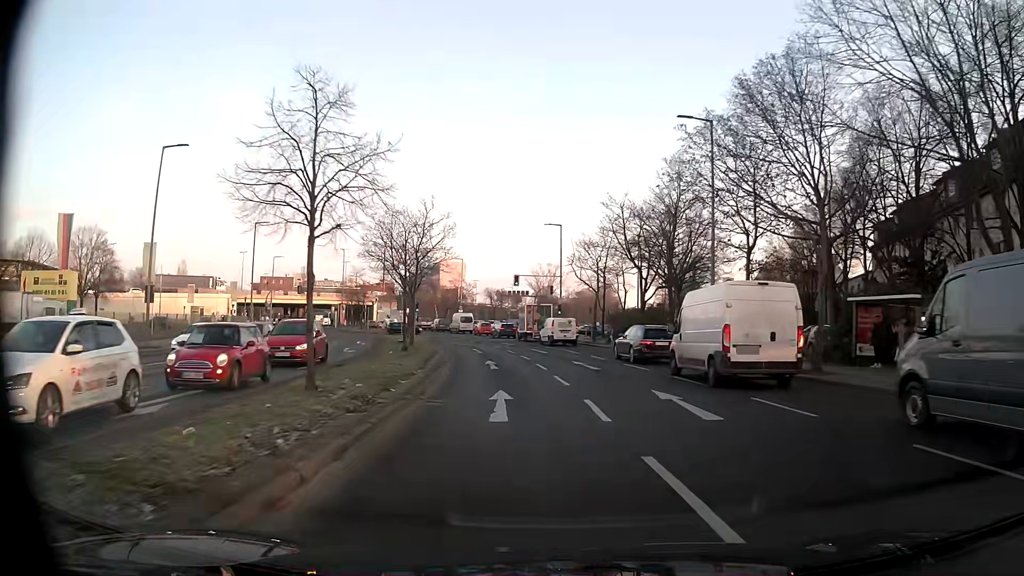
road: tertiary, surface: asphalt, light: Day
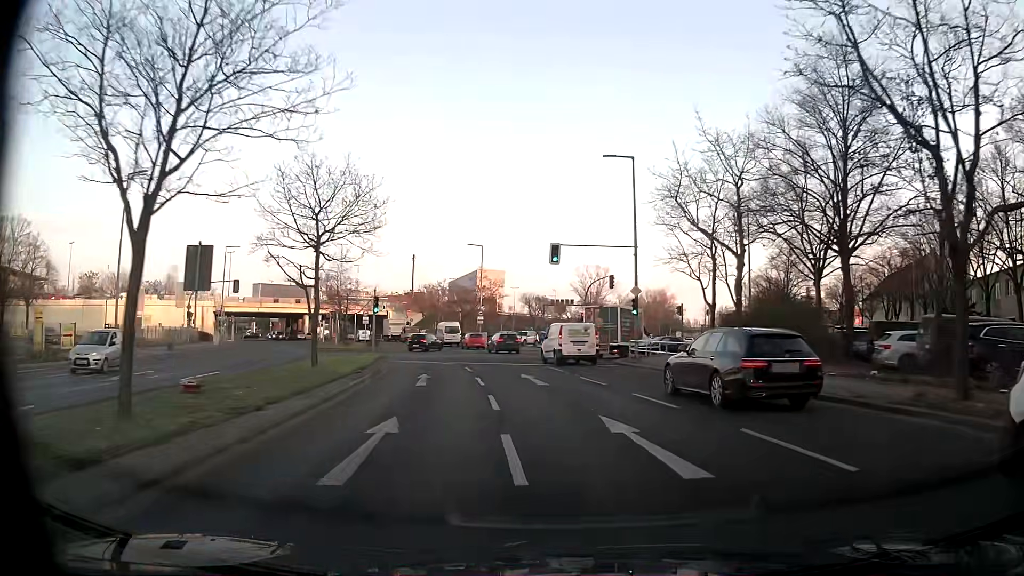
(-1.1, +27.9) m; -4°
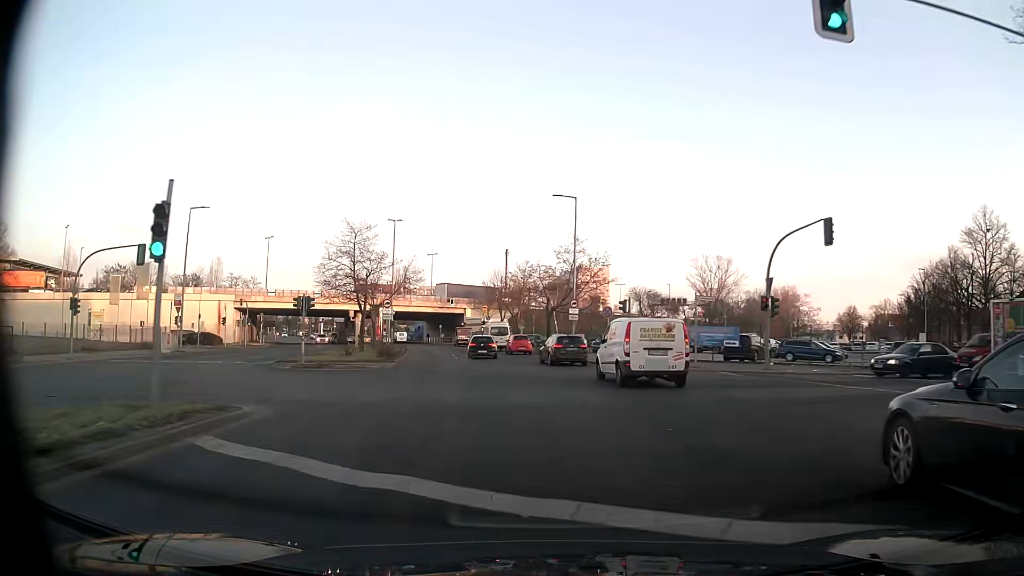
(-1.8, +26.2) m; -9°
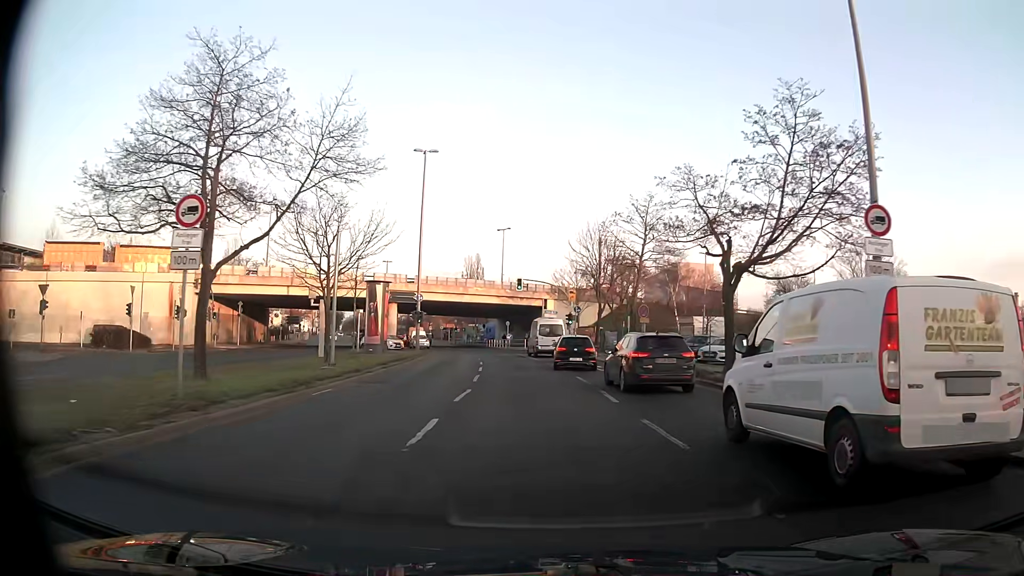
(-2.5, +32.5) m; -8°
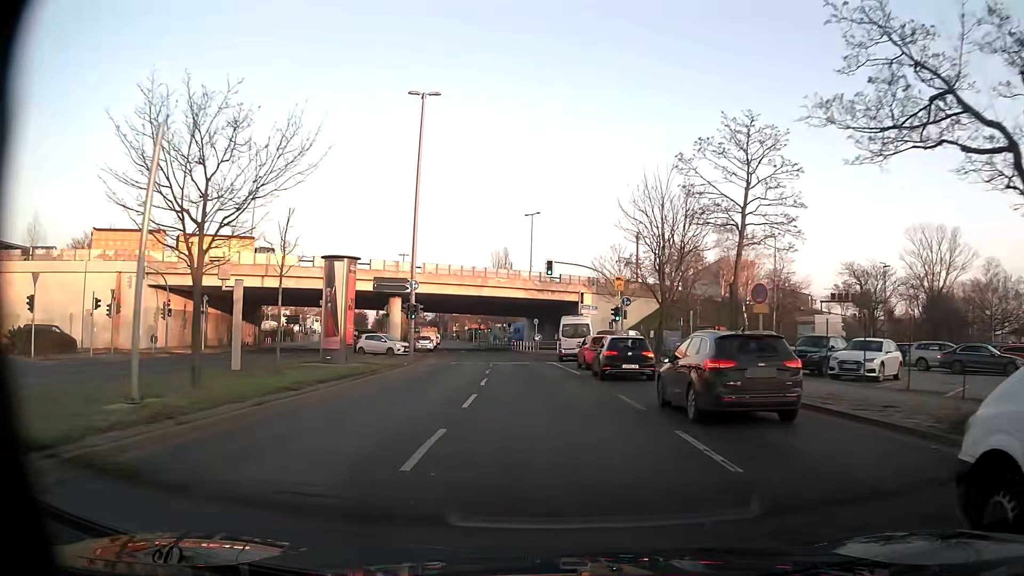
(-0.3, +13.4) m; -3°
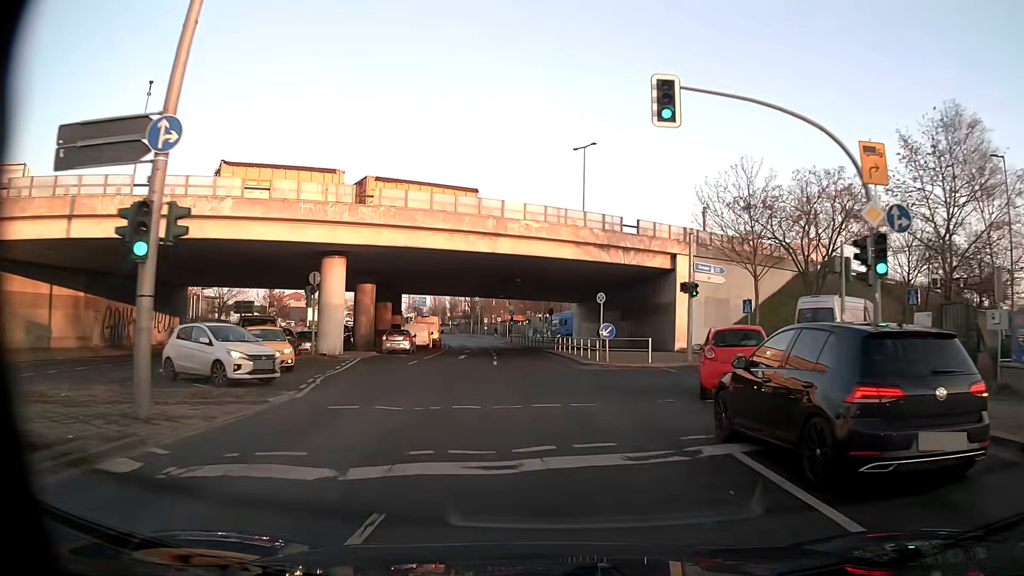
(-1.2, +29.0) m; -4°
